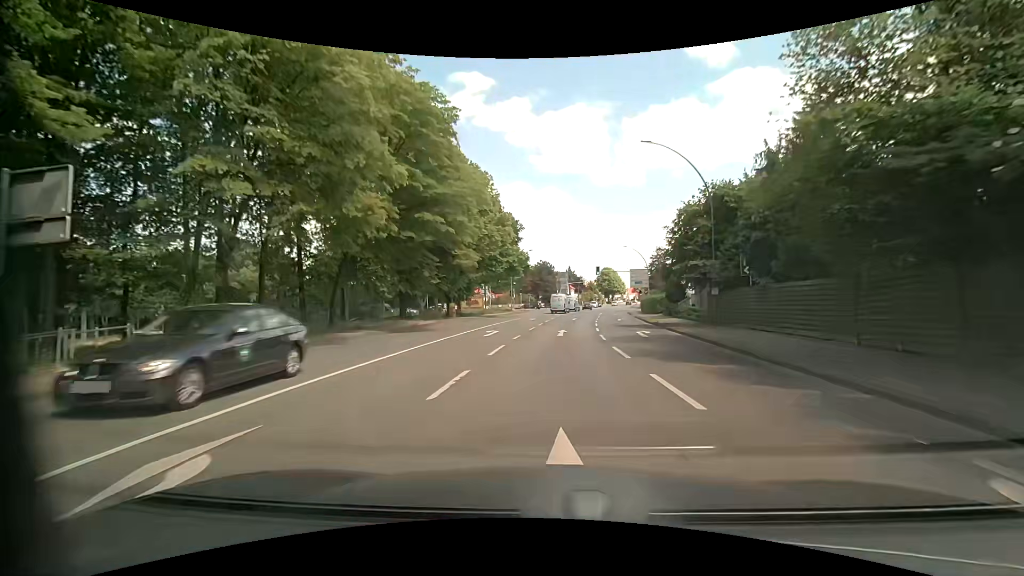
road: primary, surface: asphalt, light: Day
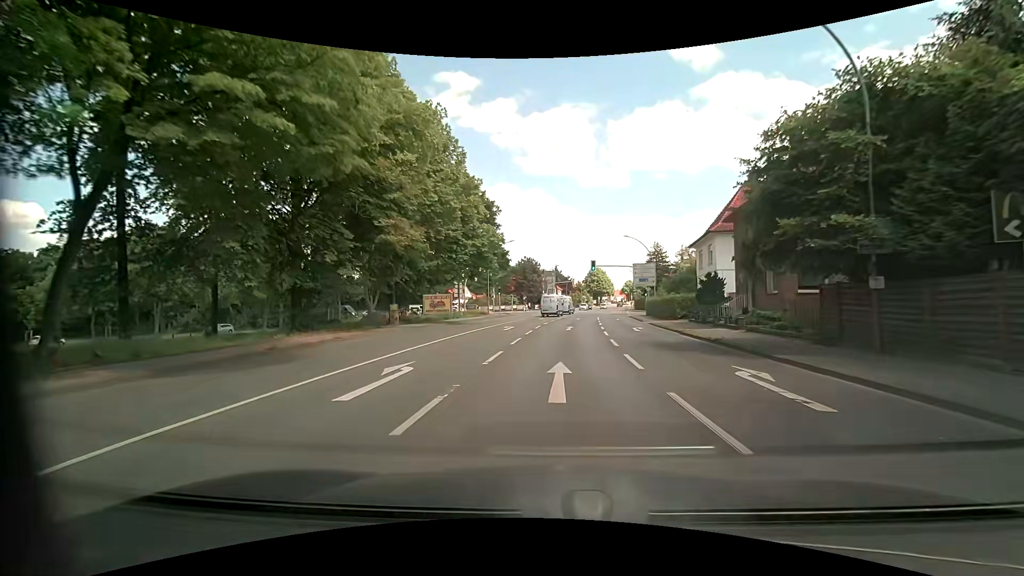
(+0.4, +13.7) m; +3°
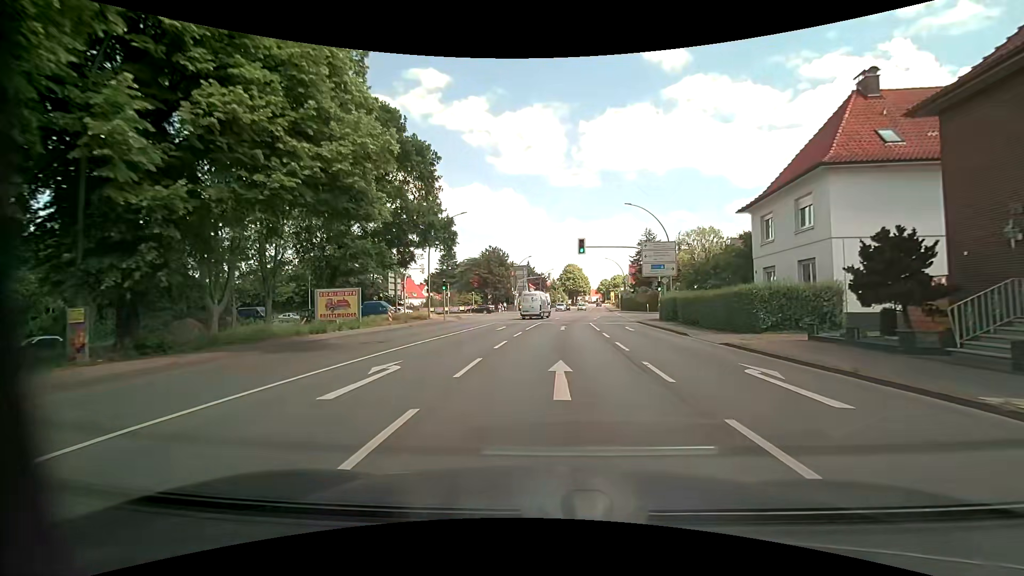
(+0.6, +20.0) m; +3°
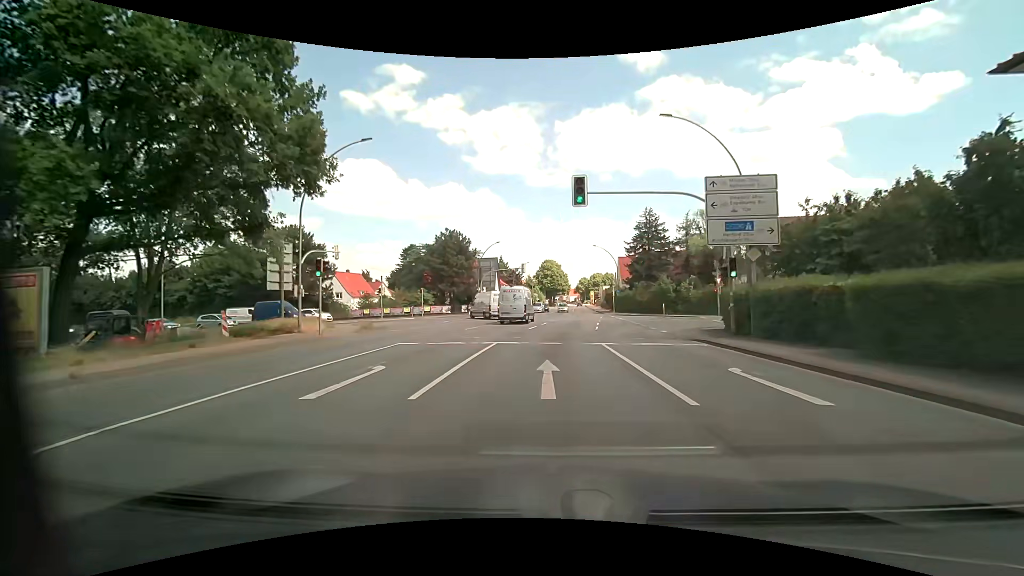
(+0.4, +20.1) m; +3°
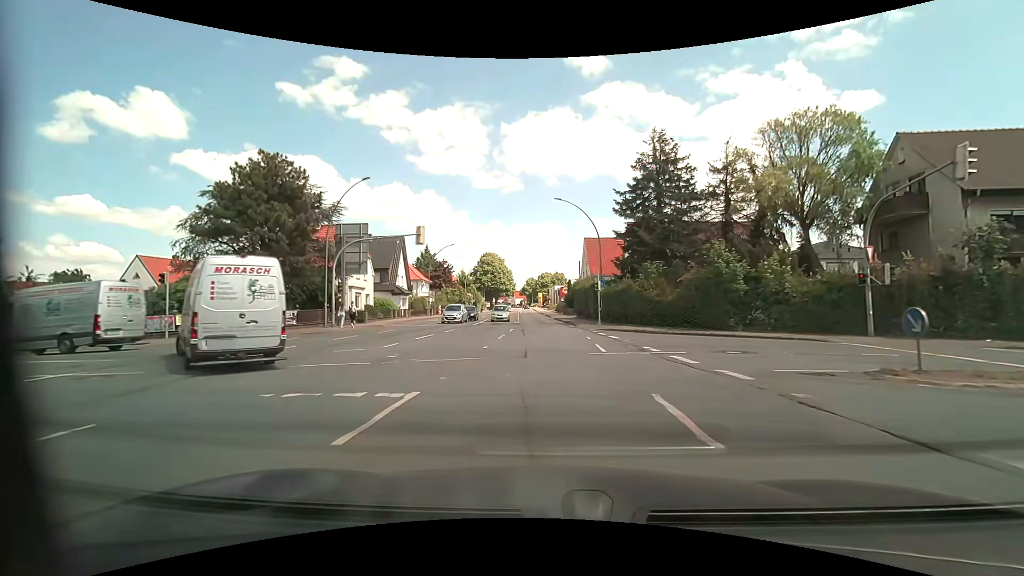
(+1.5, +34.4) m; +6°
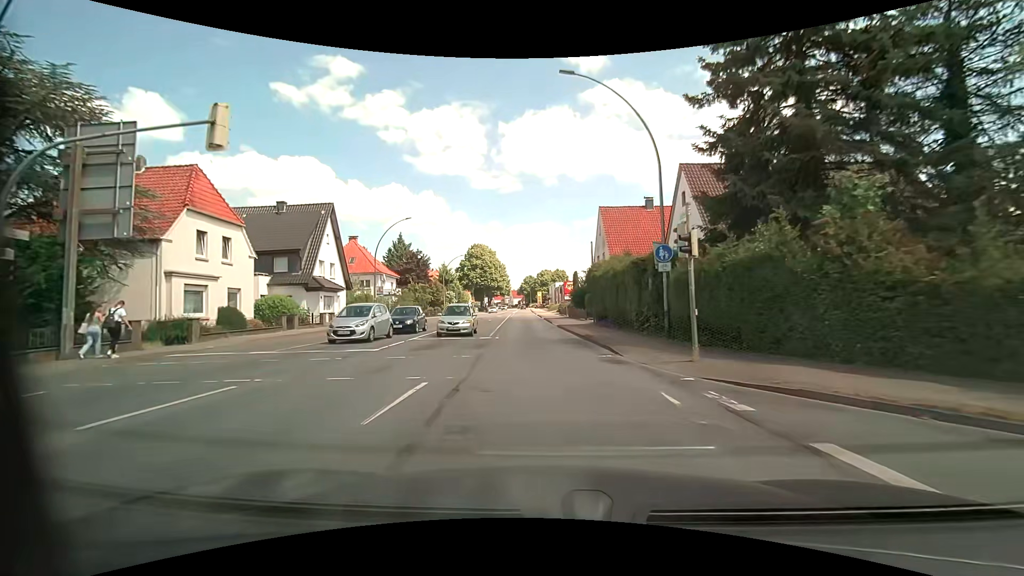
(+0.3, +21.4) m; 0°
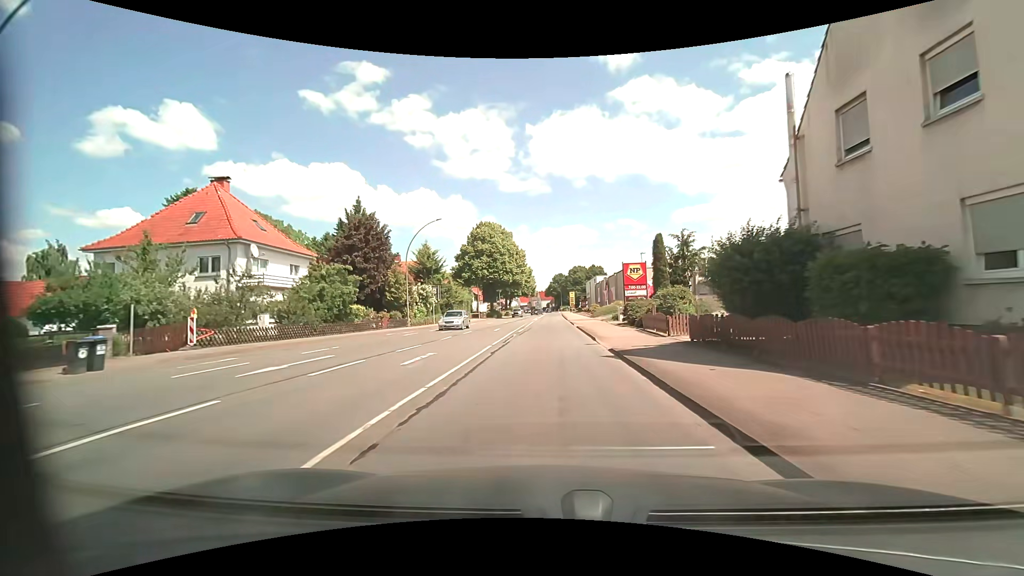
(-1.0, +36.8) m; -3°
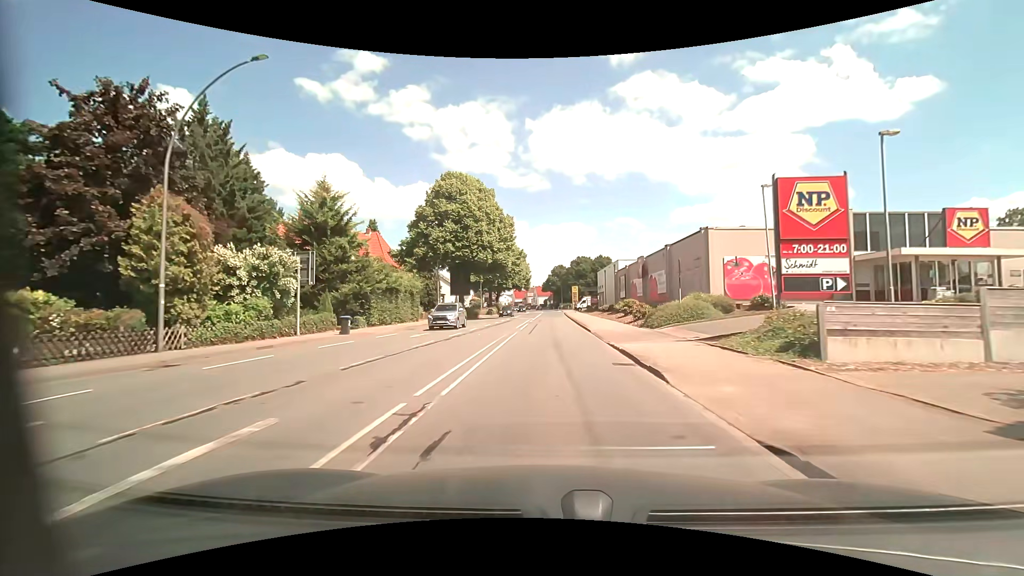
(0.0, +29.7) m; 0°
(0, +10) (0, +20) (0, +30) (0, +40) (0, +50) (+1, +60) (+1, +70) (+1, +80) (+1, +90) (+1, +100) m
